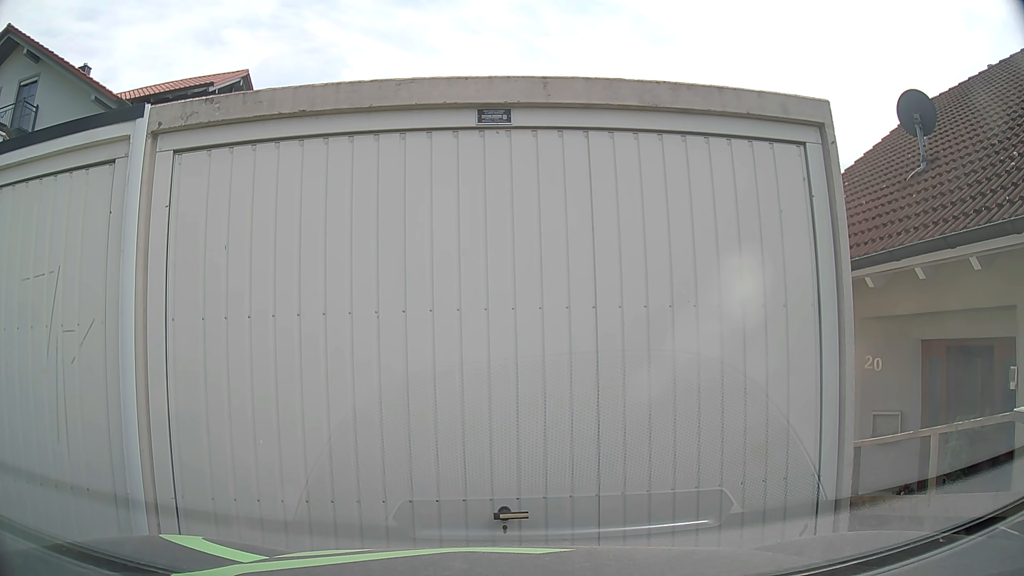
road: residential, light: Day
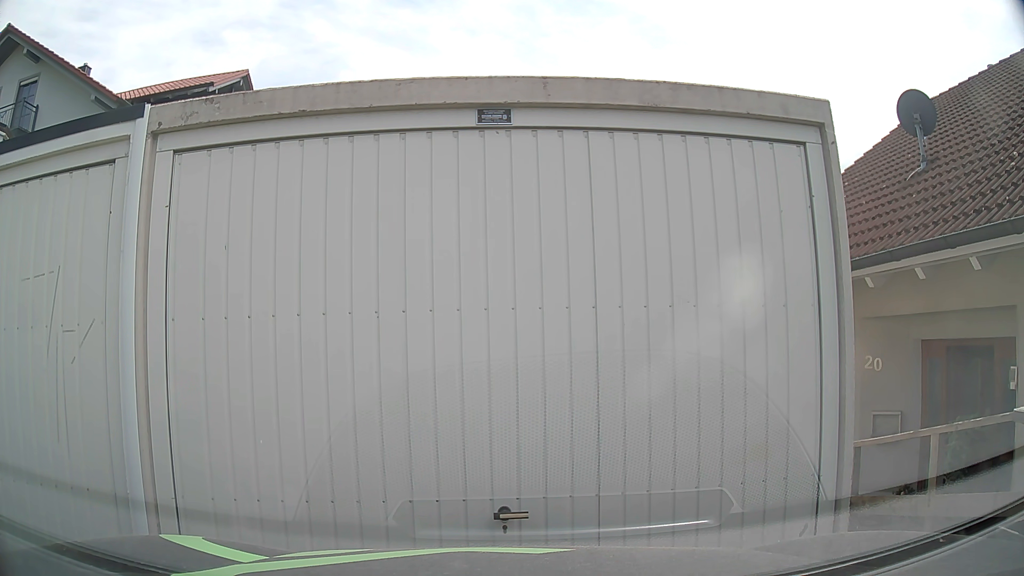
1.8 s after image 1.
(0.0, 0.0) m; 0°
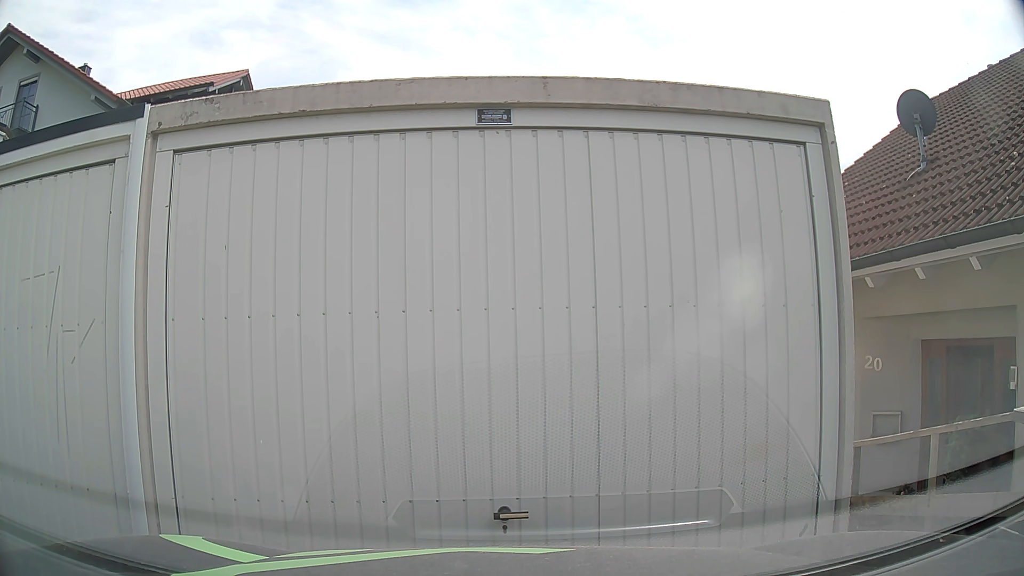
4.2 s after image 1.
(0.0, 0.0) m; 0°
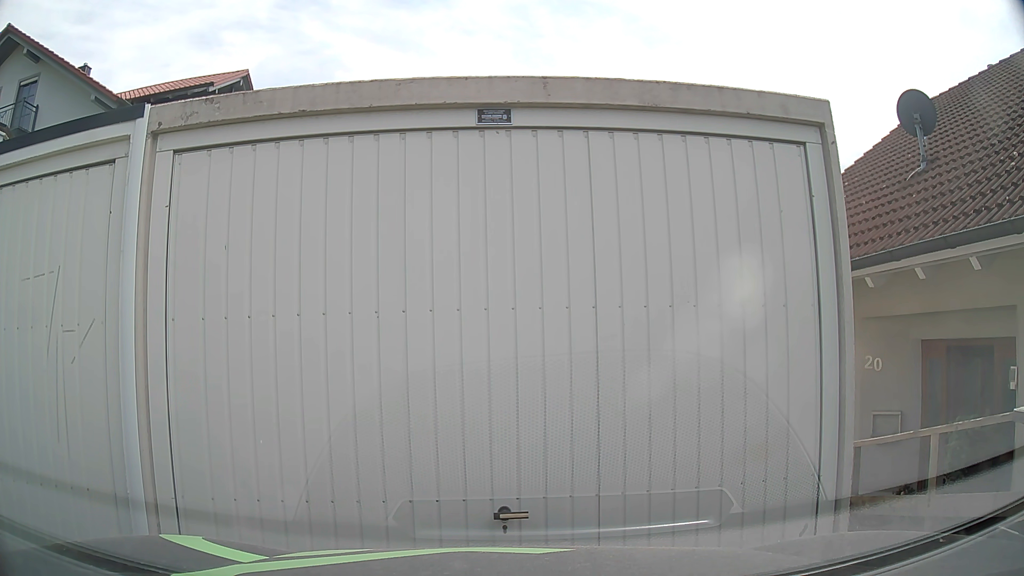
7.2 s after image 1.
(0.0, 0.0) m; 0°
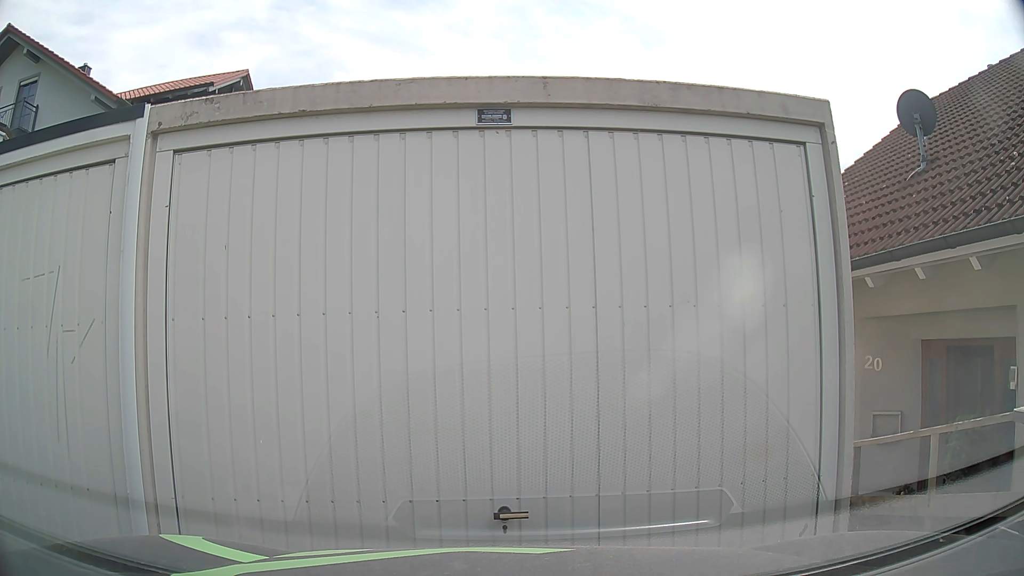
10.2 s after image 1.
(0.0, 0.0) m; 0°
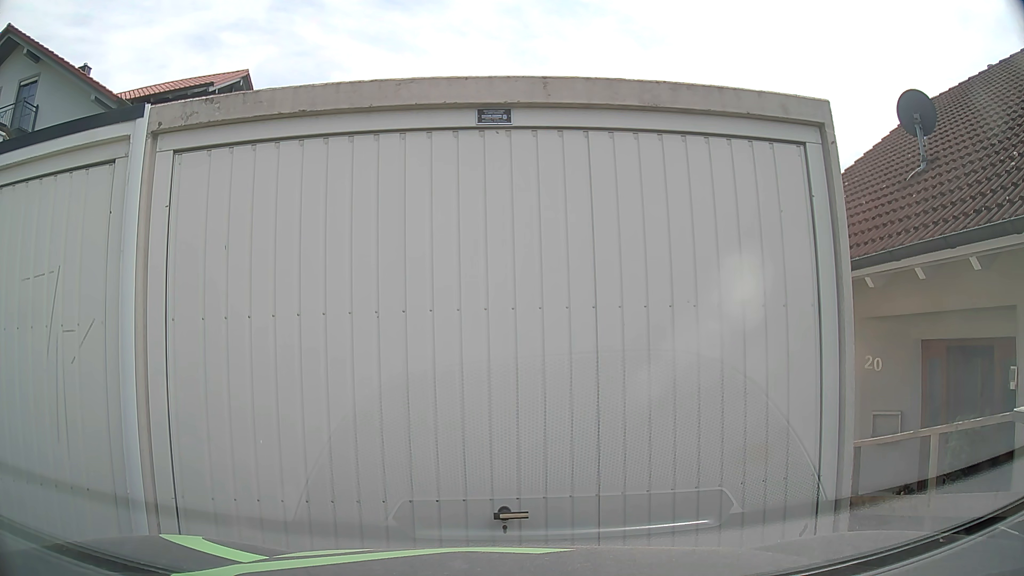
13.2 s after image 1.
(0.0, 0.0) m; 0°
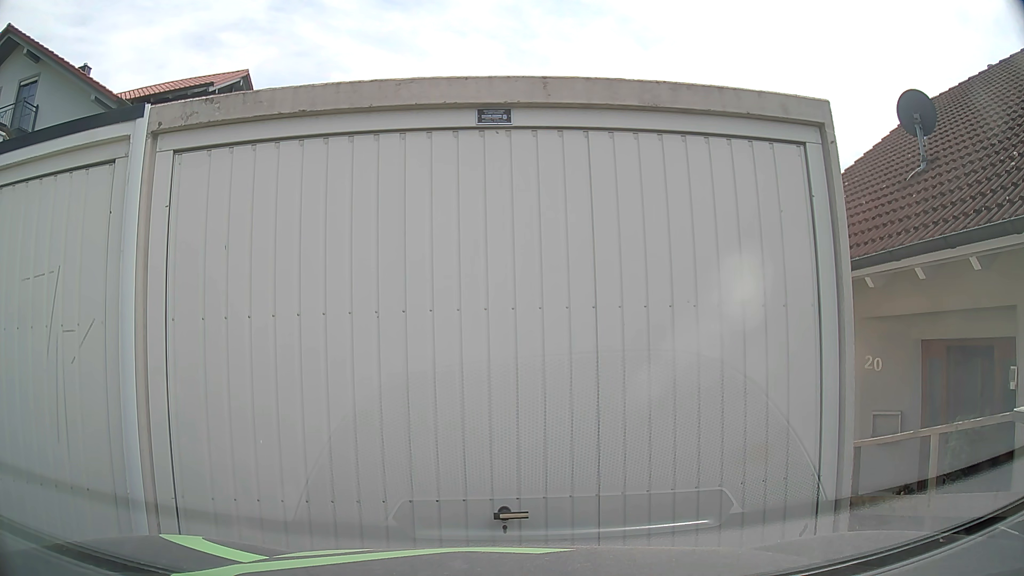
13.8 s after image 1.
(0.0, 0.0) m; 0°
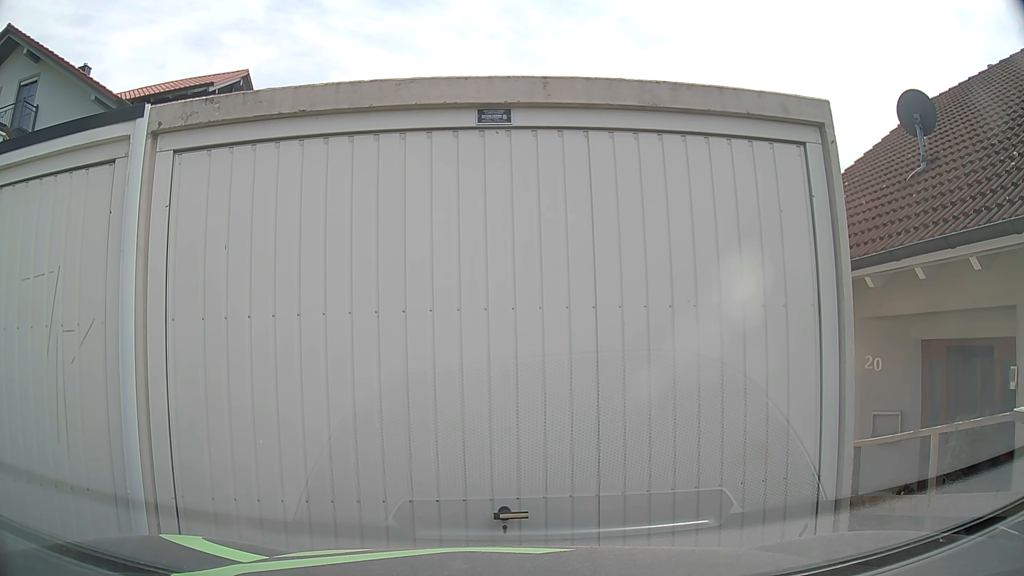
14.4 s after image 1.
(0.0, 0.0) m; 0°
